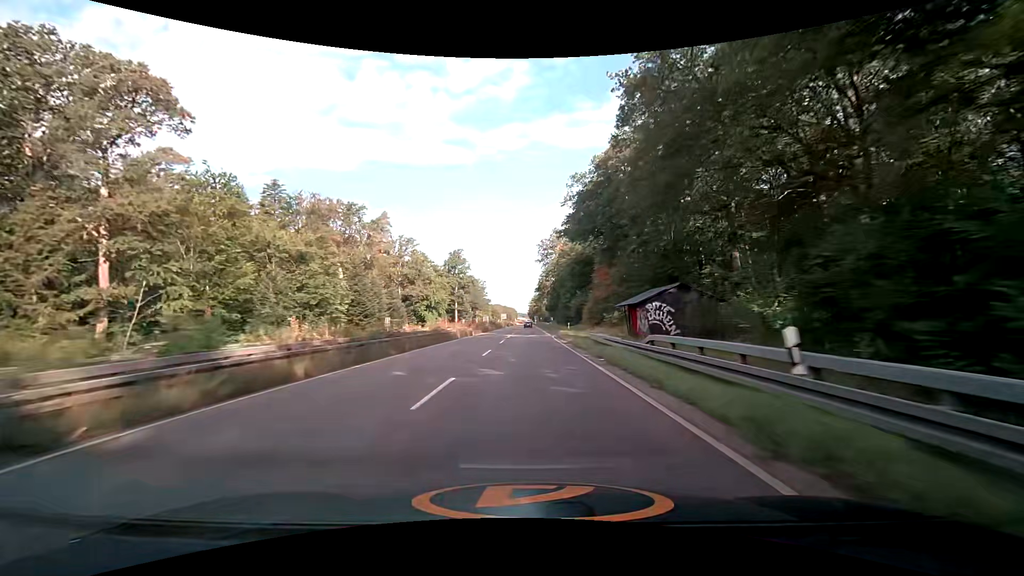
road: trunk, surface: asphalt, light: Day
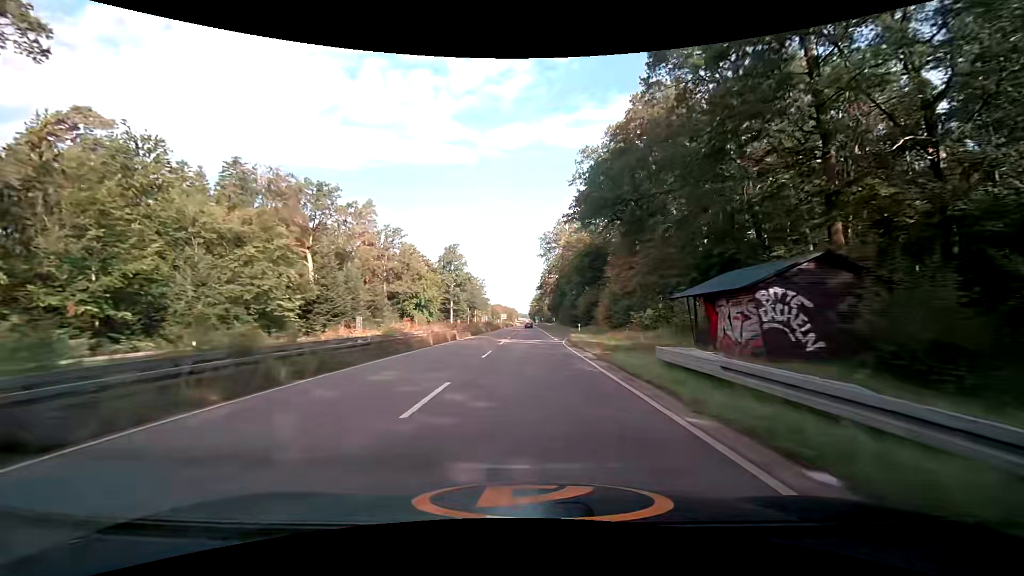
(0.0, +12.6) m; 0°
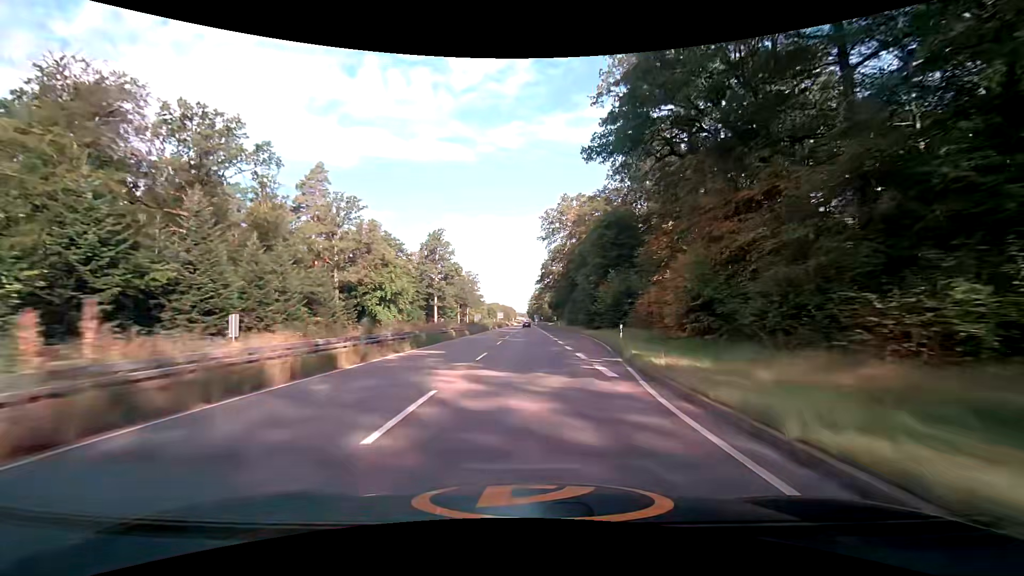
(0.0, +25.3) m; 0°
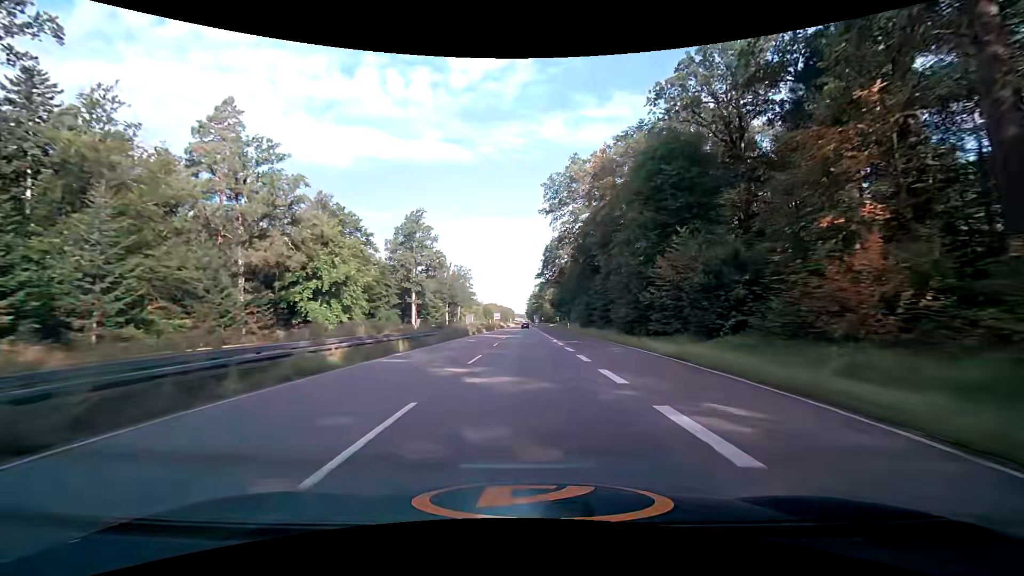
(+0.1, +25.5) m; +1°
(0, +10) (0, +20) (0, +30) (0, +40) (0, +50) (-1, +60) (-1, +70) (-1, +80) (-1, +90) (-1, +100) m
